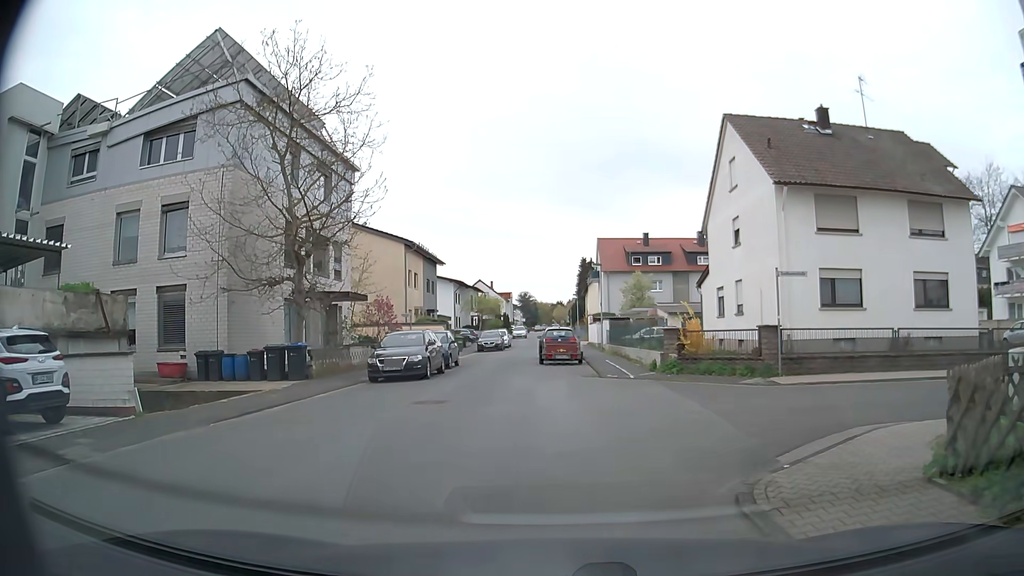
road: residential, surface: asphalt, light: Day
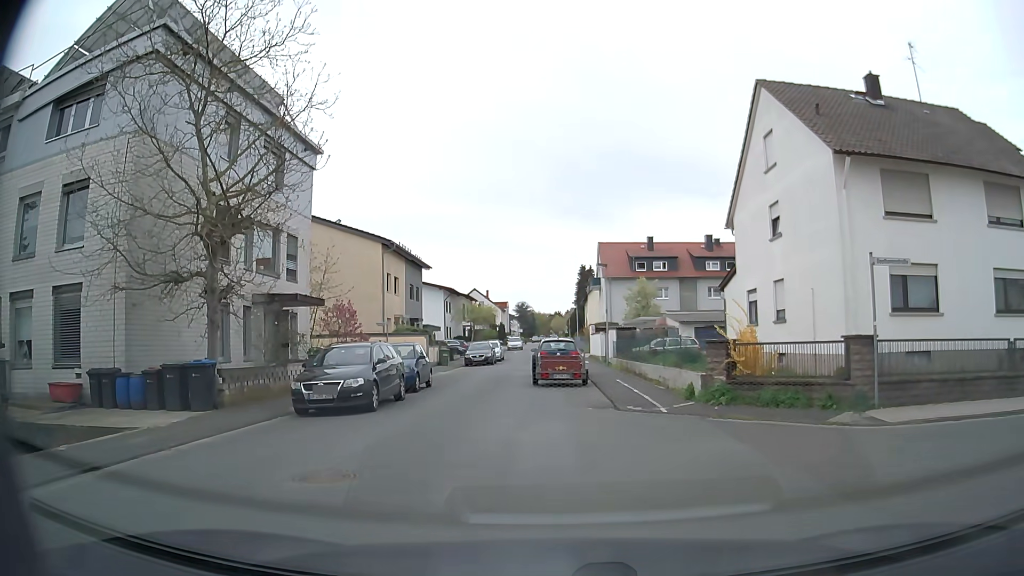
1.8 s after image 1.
(0.0, +5.6) m; +1°
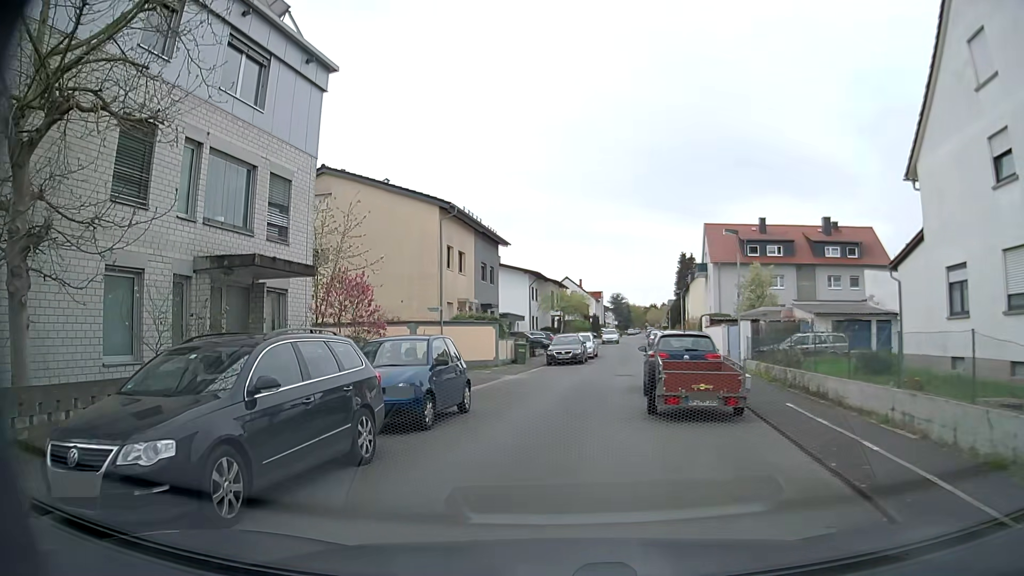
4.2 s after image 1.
(-0.7, +9.7) m; -9°
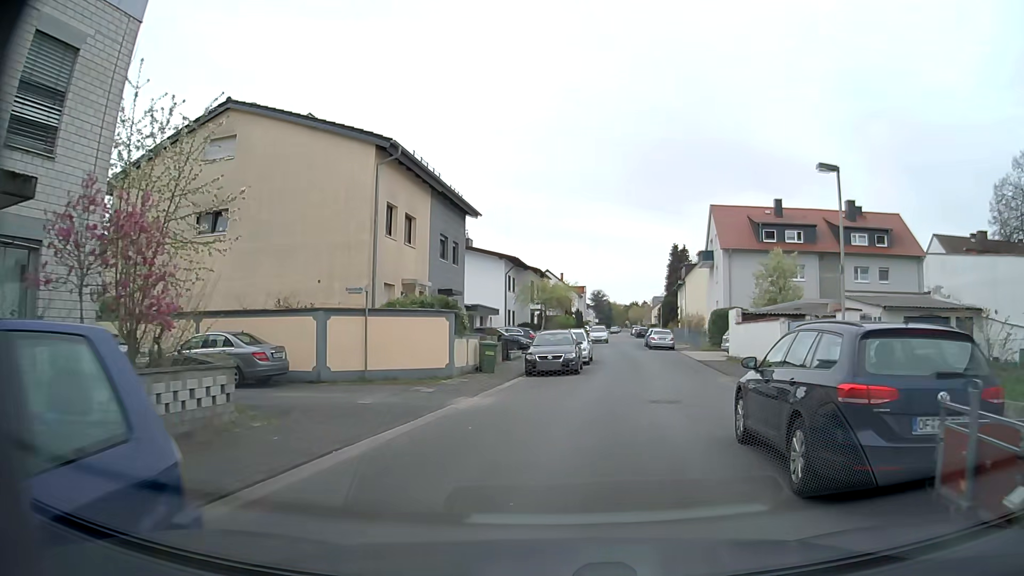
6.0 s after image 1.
(-0.3, +10.2) m; +1°
(+1, +10) (+2, +20) (+3, +30) (+4, +40) (+5, +50) (+6, +60) (+8, +69) (+9, +79) (+9, +89) (+9, +99) m
